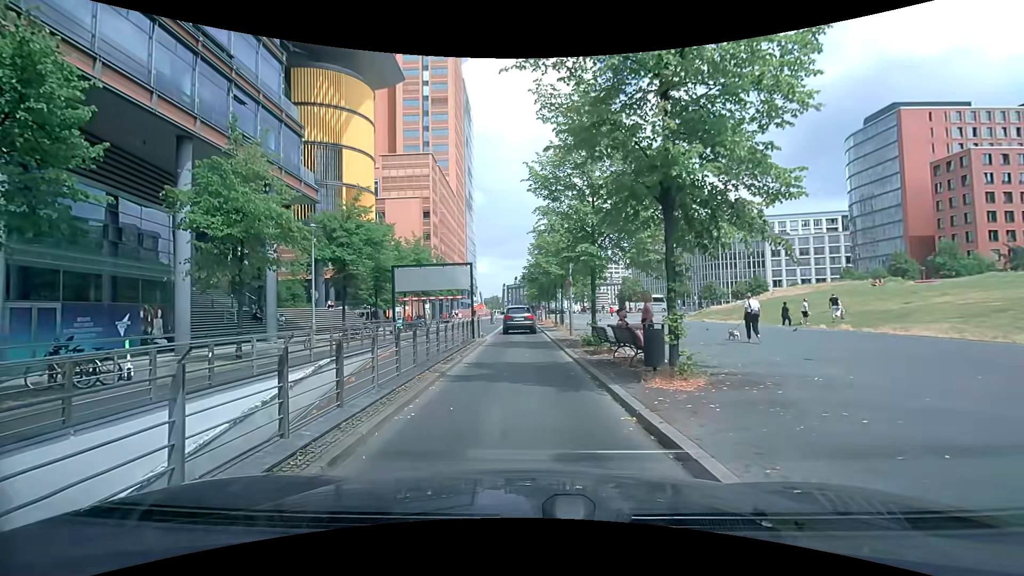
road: residential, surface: asphalt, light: Day
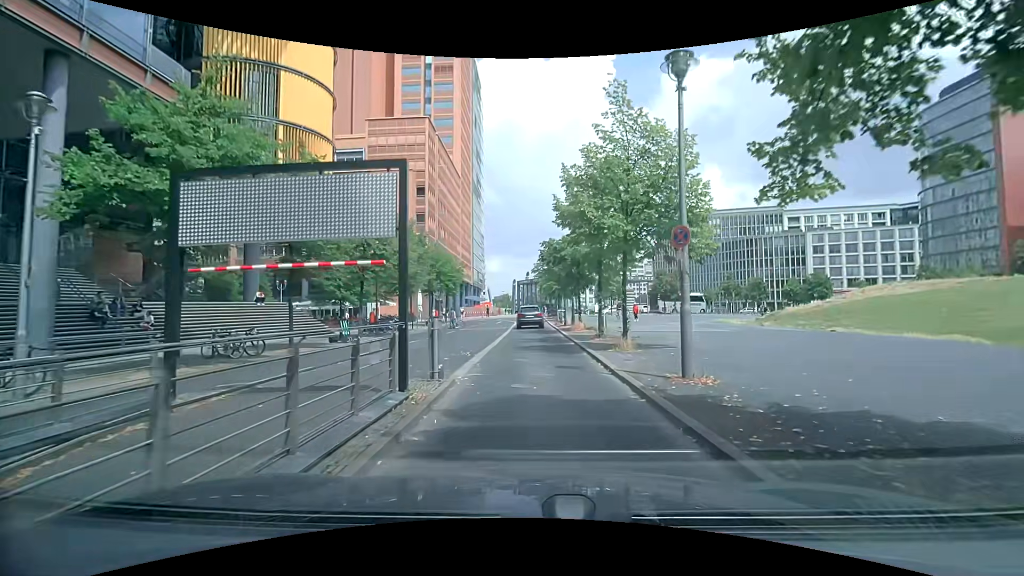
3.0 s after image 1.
(-0.4, +15.7) m; -2°
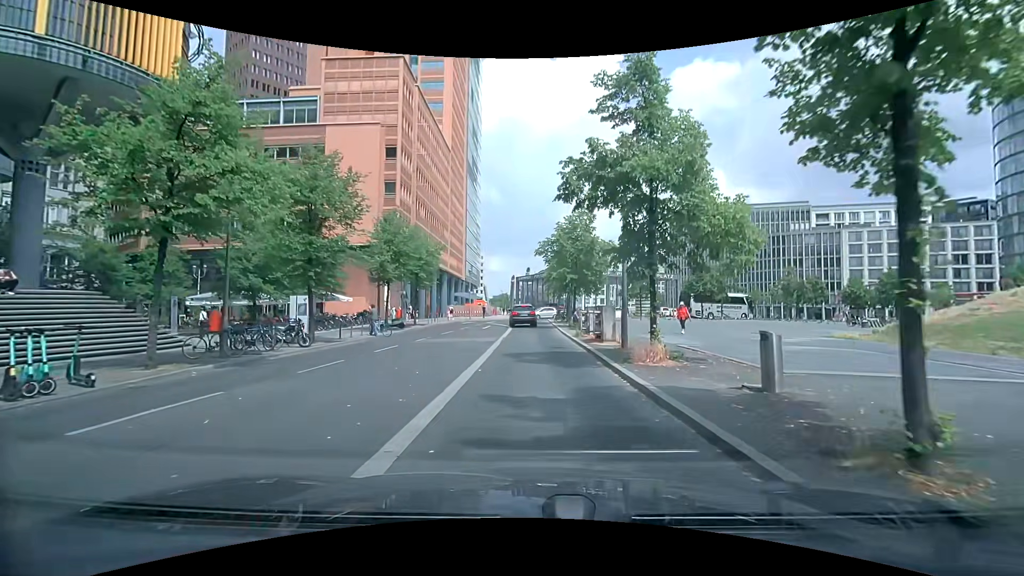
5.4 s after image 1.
(+0.1, +16.5) m; 0°
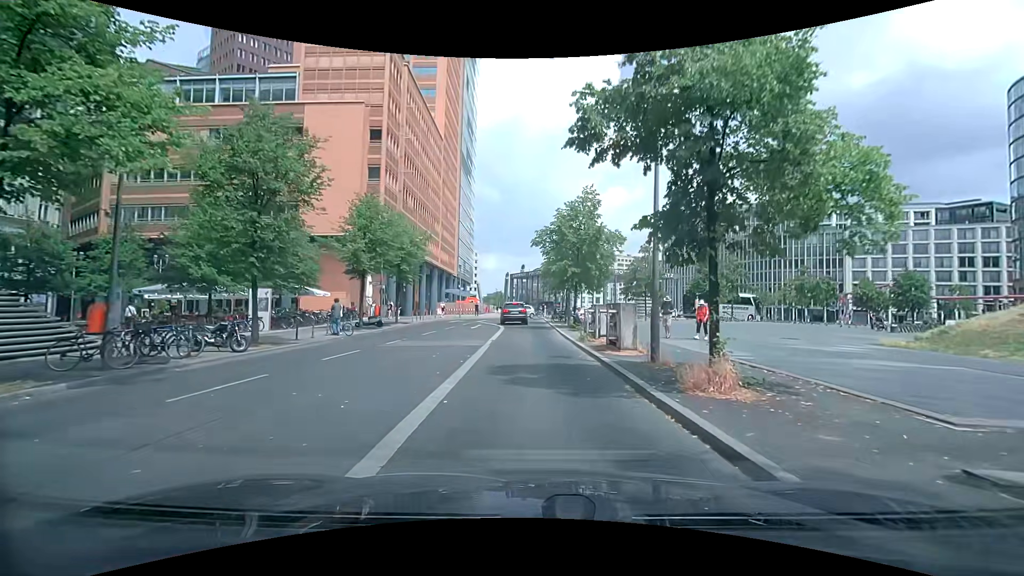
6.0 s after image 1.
(0.0, +4.2) m; 0°
